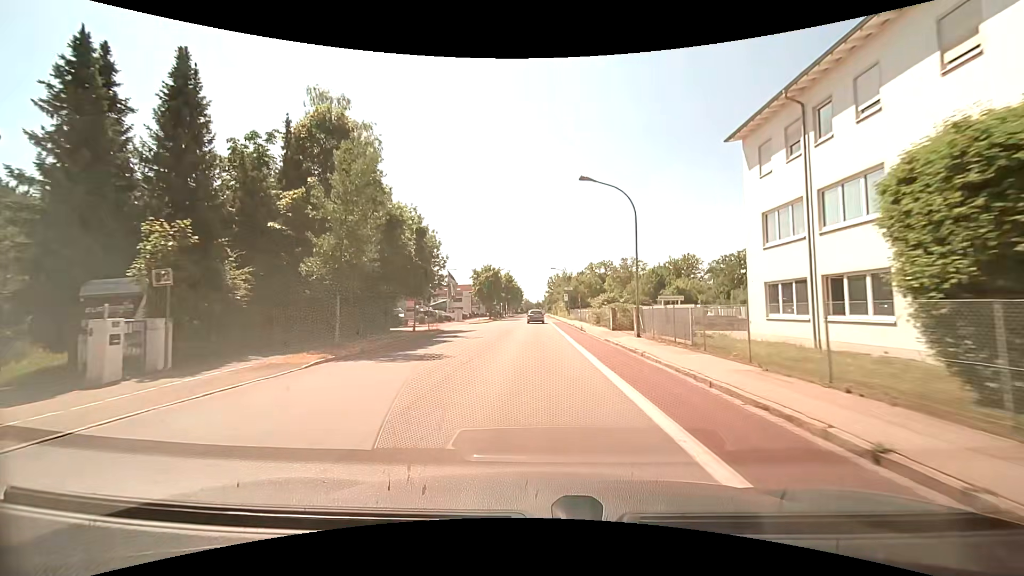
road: tertiary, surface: asphalt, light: Day
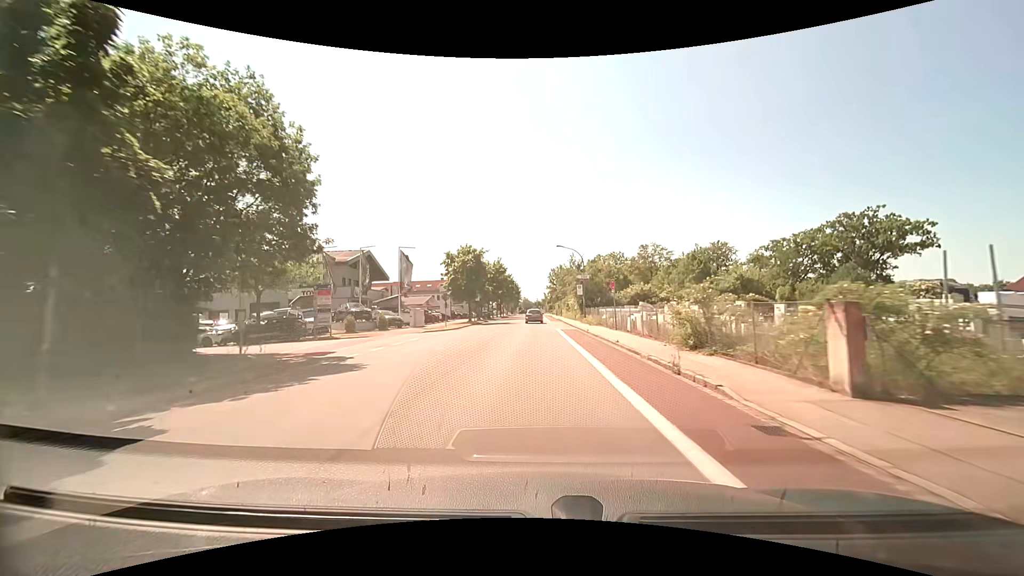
(0.0, +23.5) m; 0°
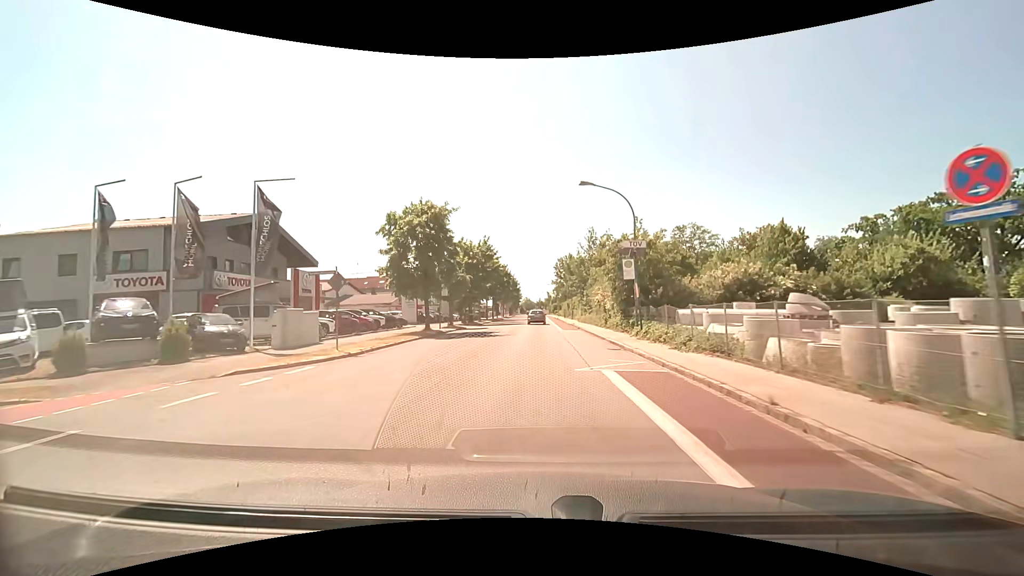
(-0.1, +23.4) m; 0°
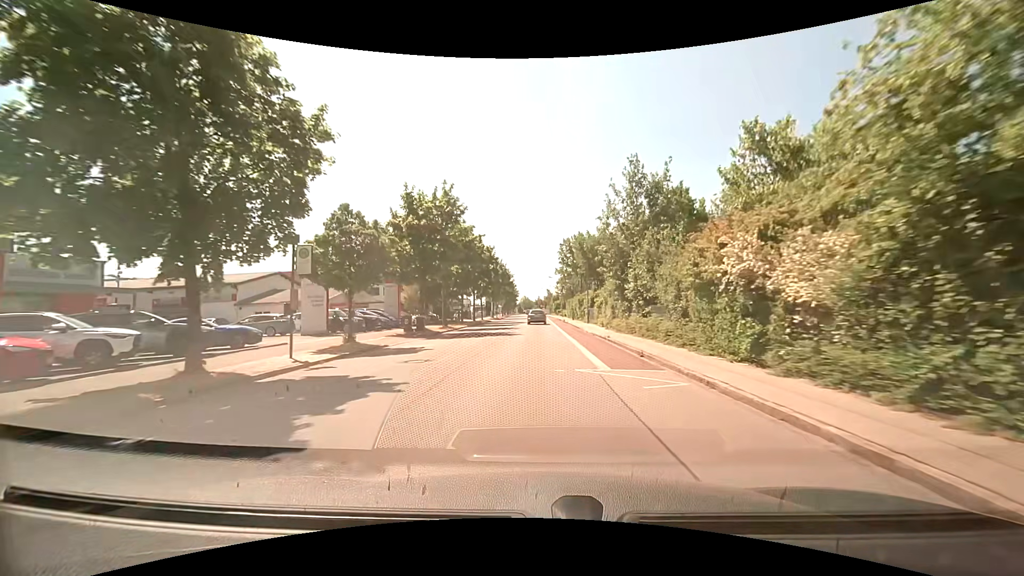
(+0.1, +23.2) m; 0°
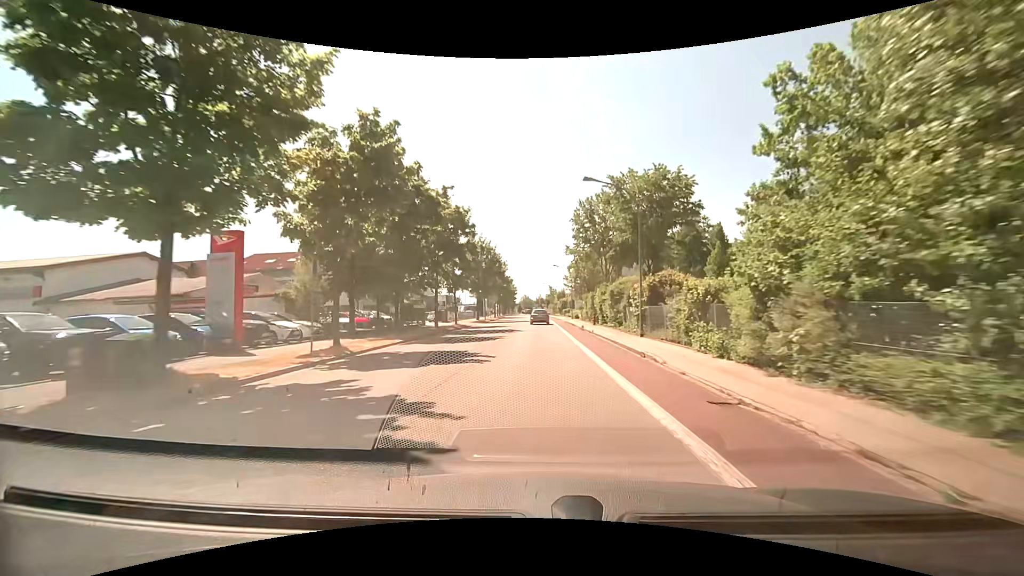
(-0.1, +22.8) m; 0°
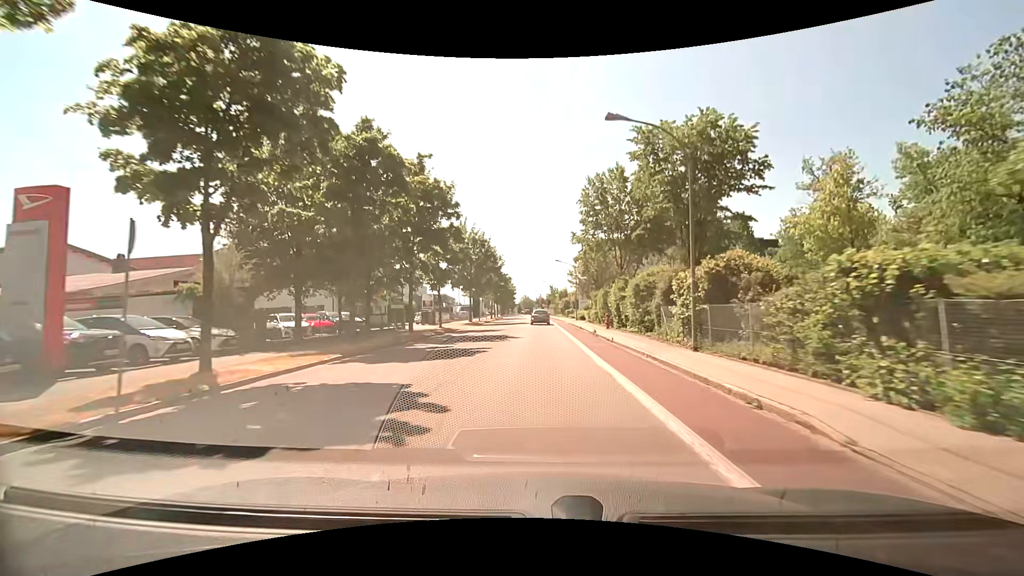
(0.0, +7.5) m; 0°
